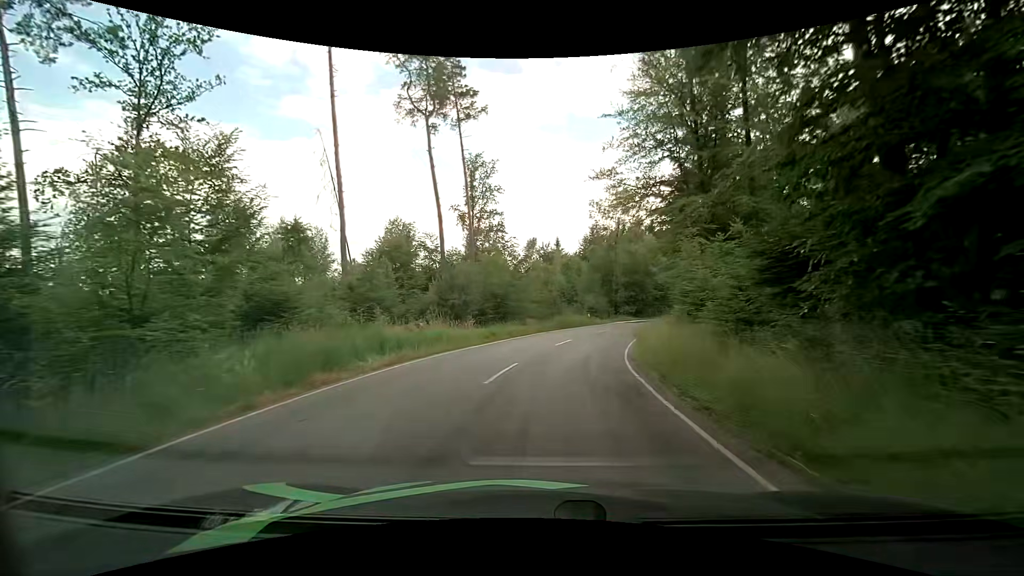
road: tertiary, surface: asphalt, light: Day
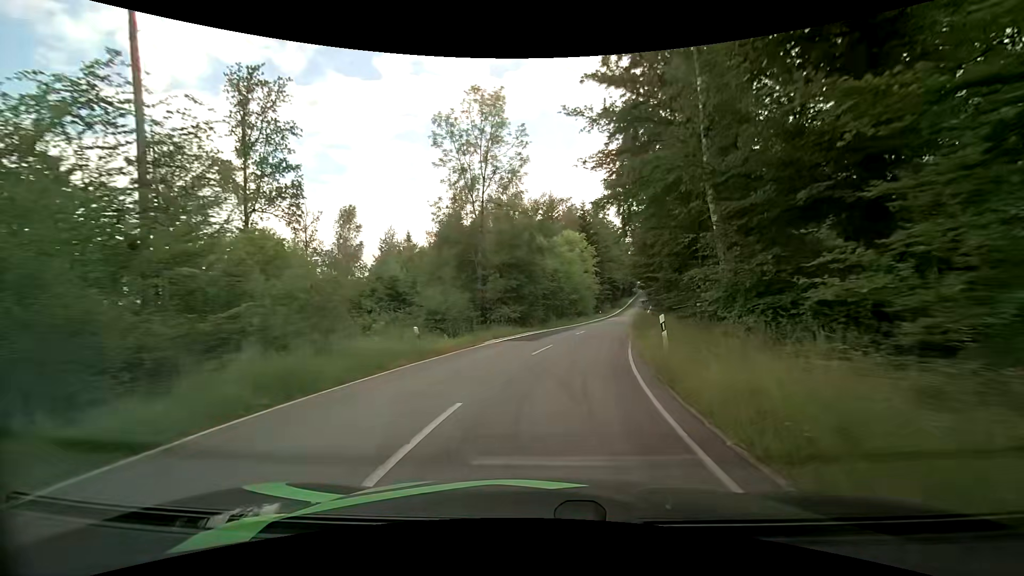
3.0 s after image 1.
(+3.7, +28.9) m; +16°
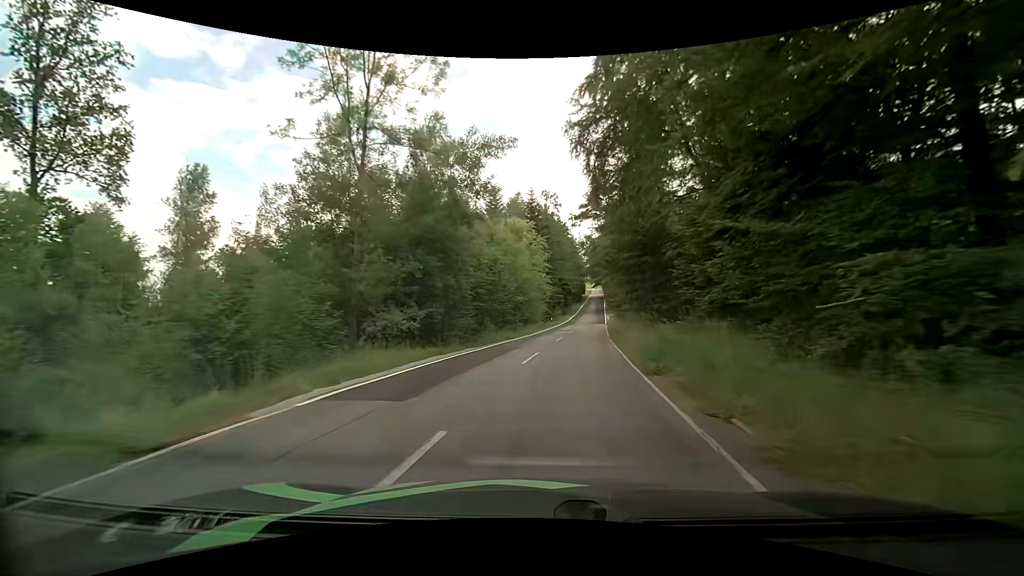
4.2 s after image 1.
(+0.6, +13.7) m; +5°
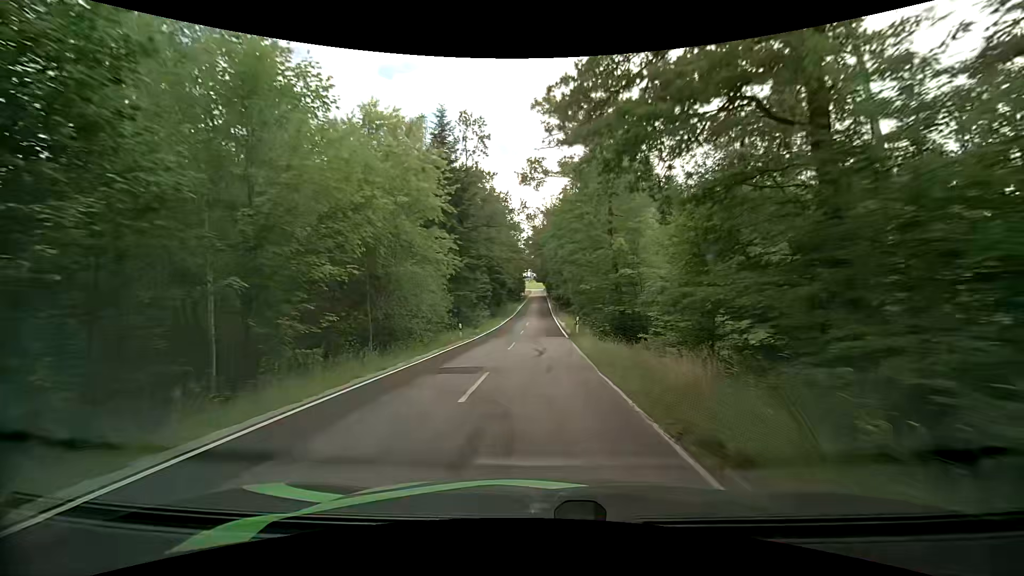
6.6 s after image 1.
(+2.6, +28.5) m; +7°
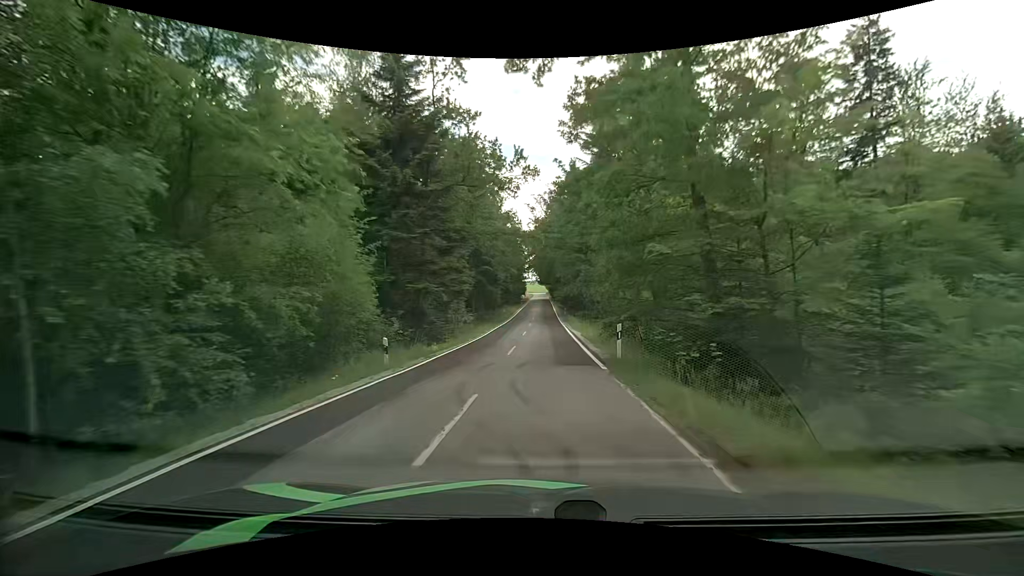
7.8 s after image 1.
(+0.1, +14.5) m; 0°
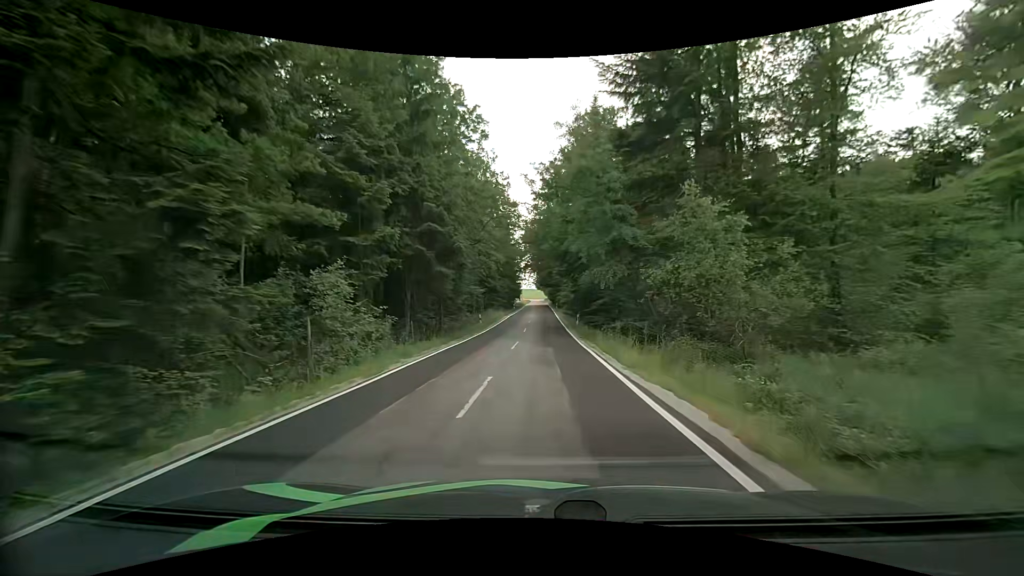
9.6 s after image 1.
(0.0, +22.1) m; 0°
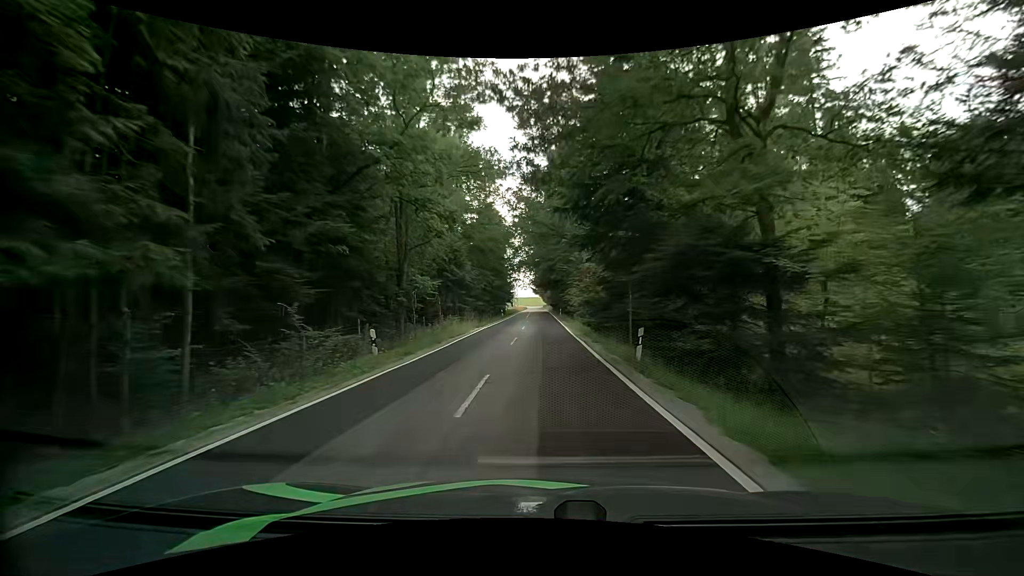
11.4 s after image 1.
(+0.2, +23.3) m; 0°
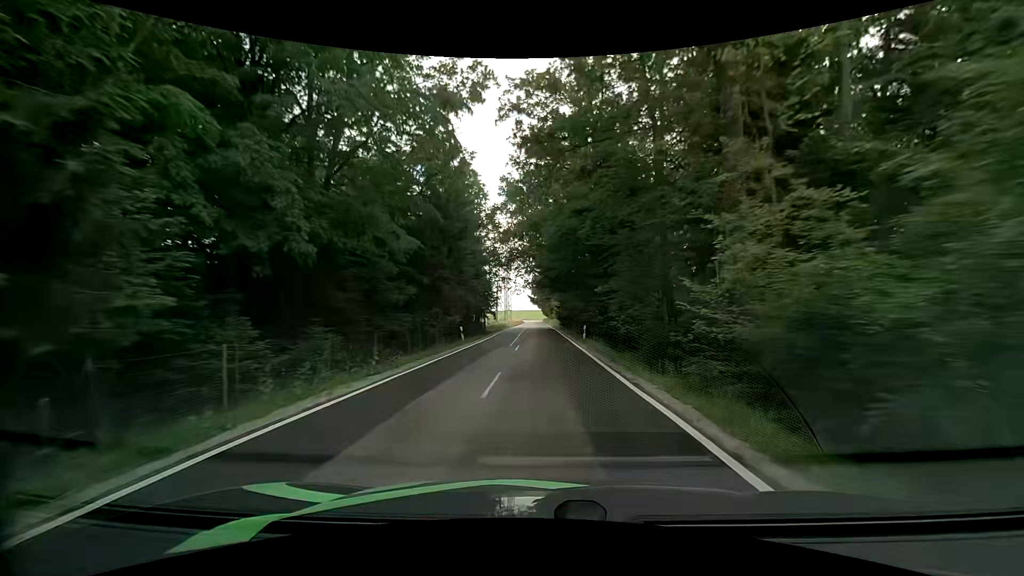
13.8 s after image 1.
(+0.4, +32.6) m; 0°
(0, +10) (0, +20) (0, +30) (+1, +40) (+1, +50) (+1, +60) (+1, +70) (+1, +80) (+1, +90) (+1, +100) m
